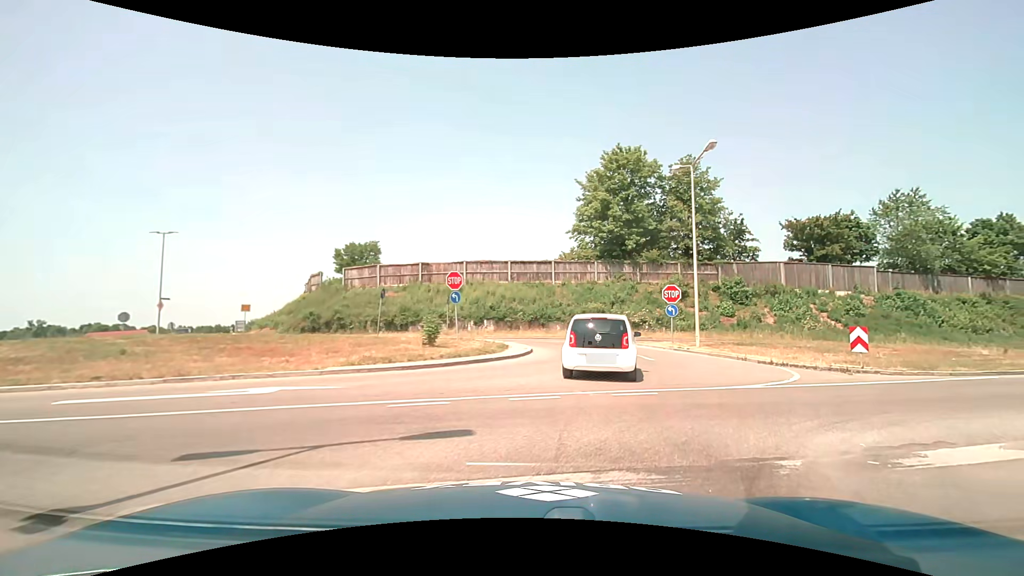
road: tertiary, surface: asphalt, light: Day
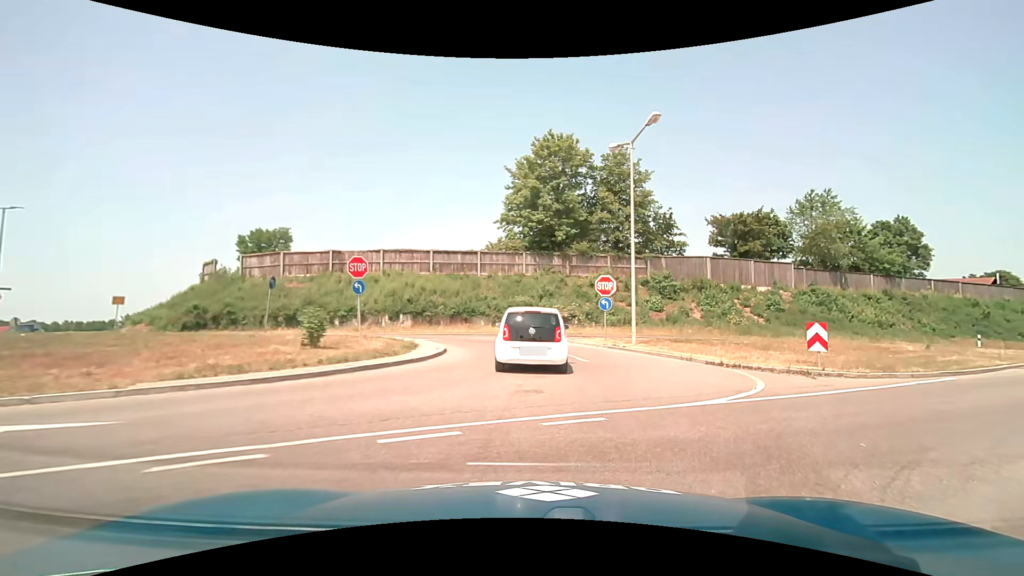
(+0.2, +3.2) m; +8°
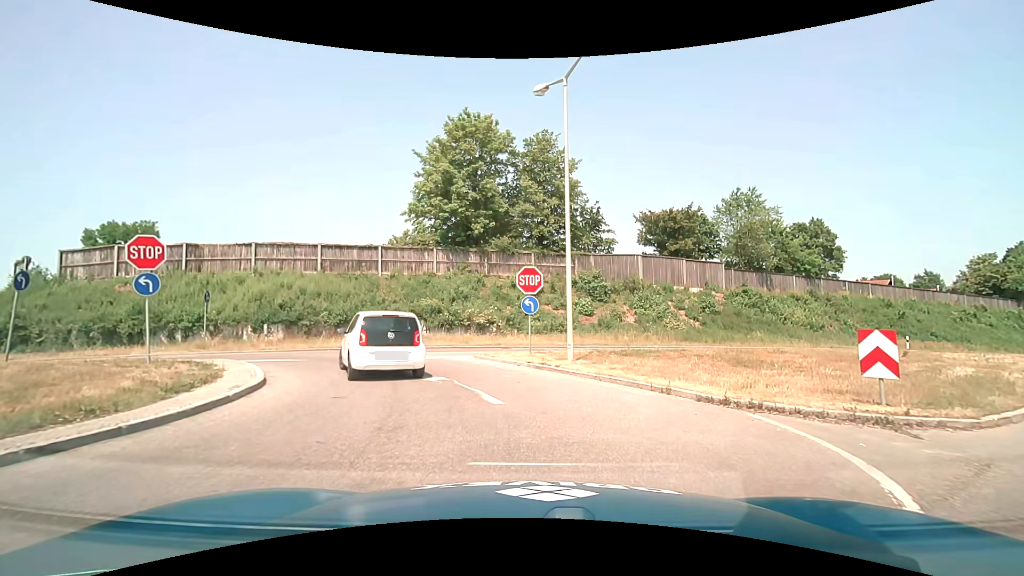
(+0.6, +6.3) m; +8°
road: secondary_link
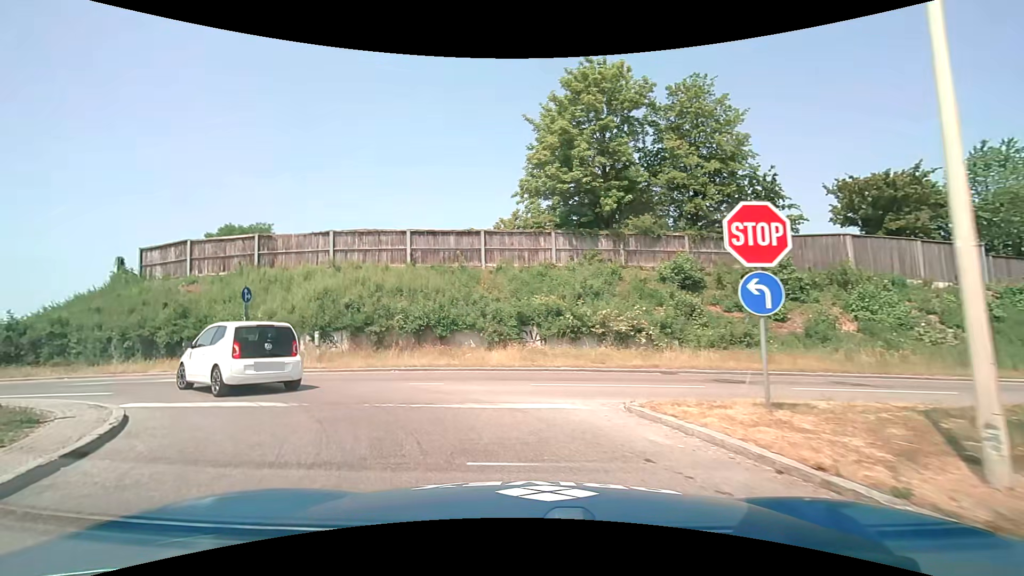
(-0.7, +9.1) m; -14°
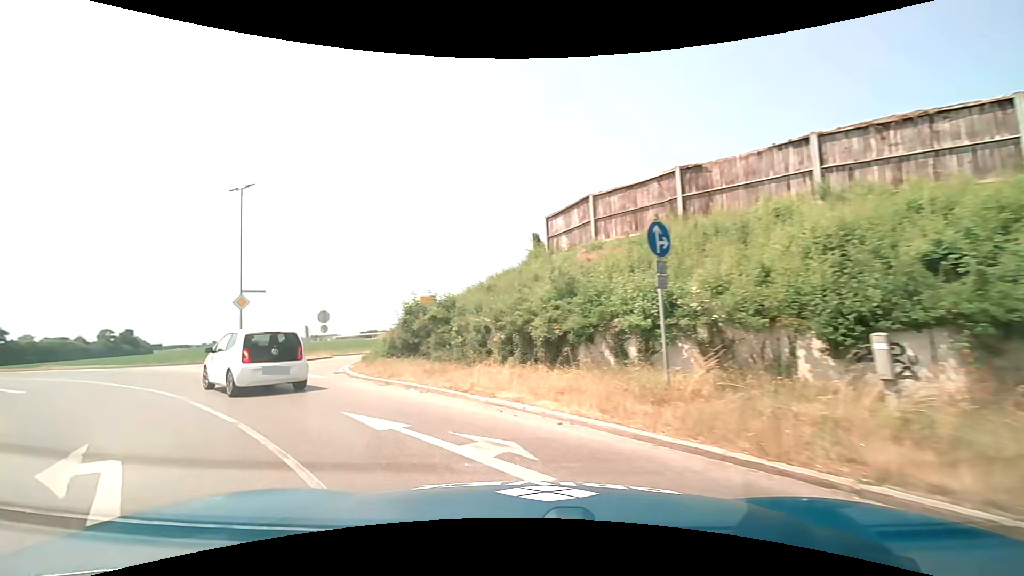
(-4.6, +11.6) m; -46°
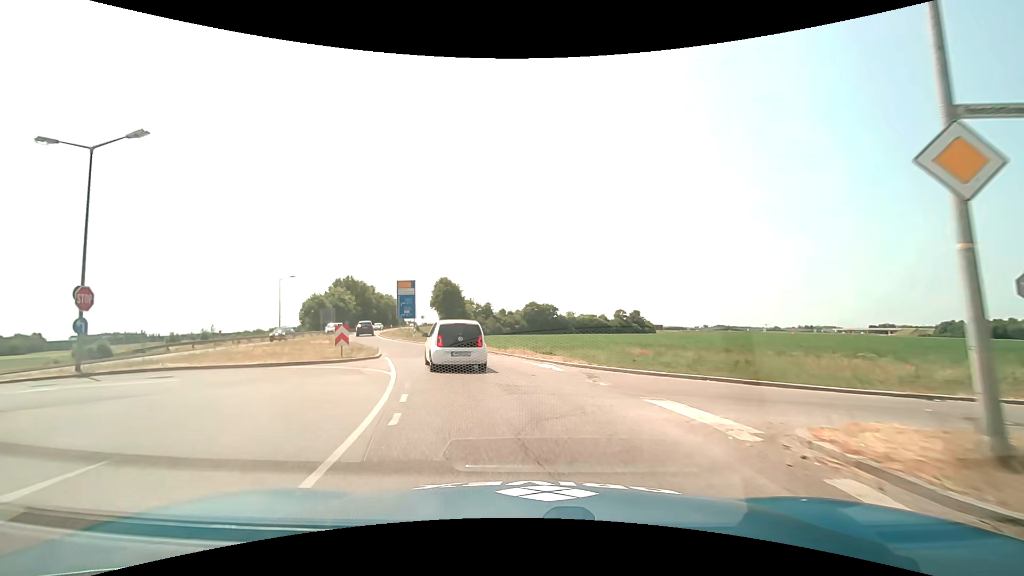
(-11.3, +17.8) m; -53°
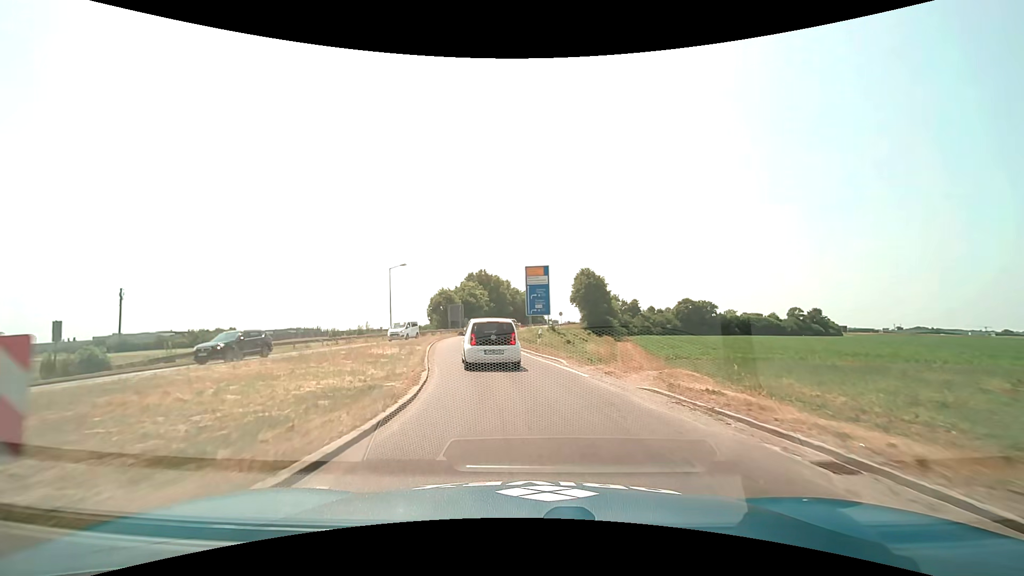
(-2.4, +16.9) m; -16°
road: secondary
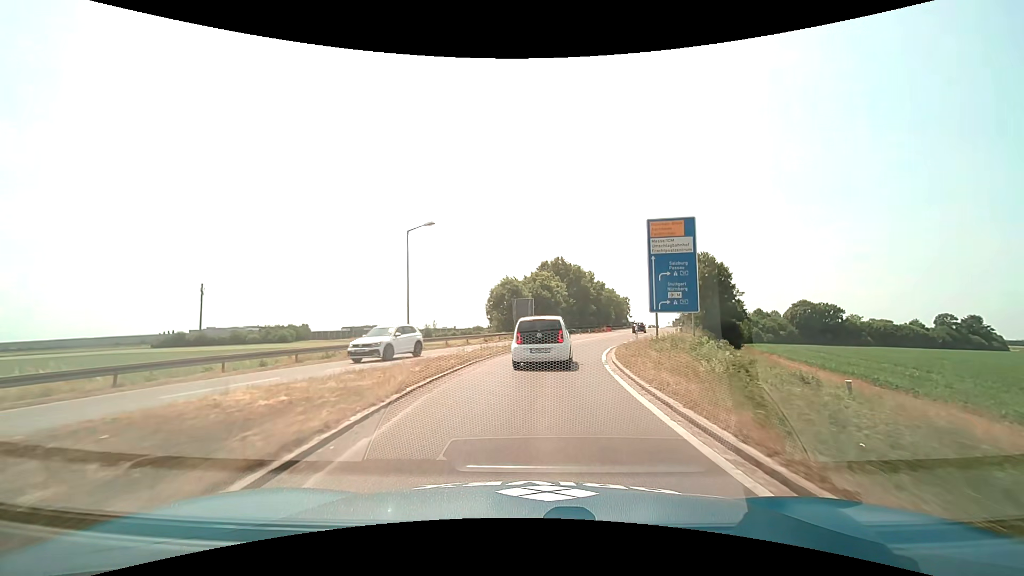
(-2.6, +24.7) m; -9°
(0, +10) (+1, +20) (+3, +30) (+6, +39) (+8, +49) (+11, +59) (+14, +68) (+17, +78) (+20, +87) (+24, +97) m
